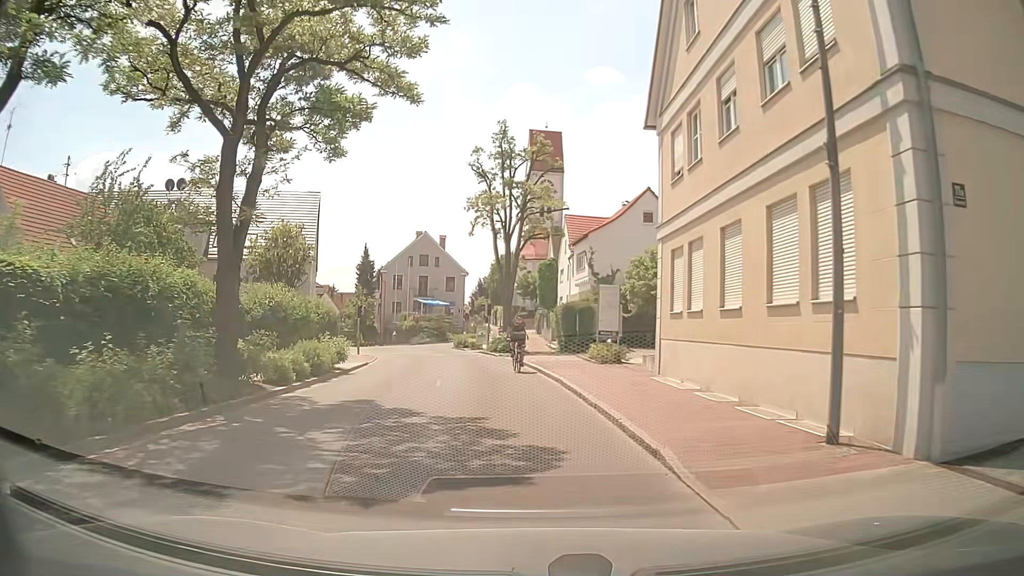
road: tertiary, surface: asphalt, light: Day
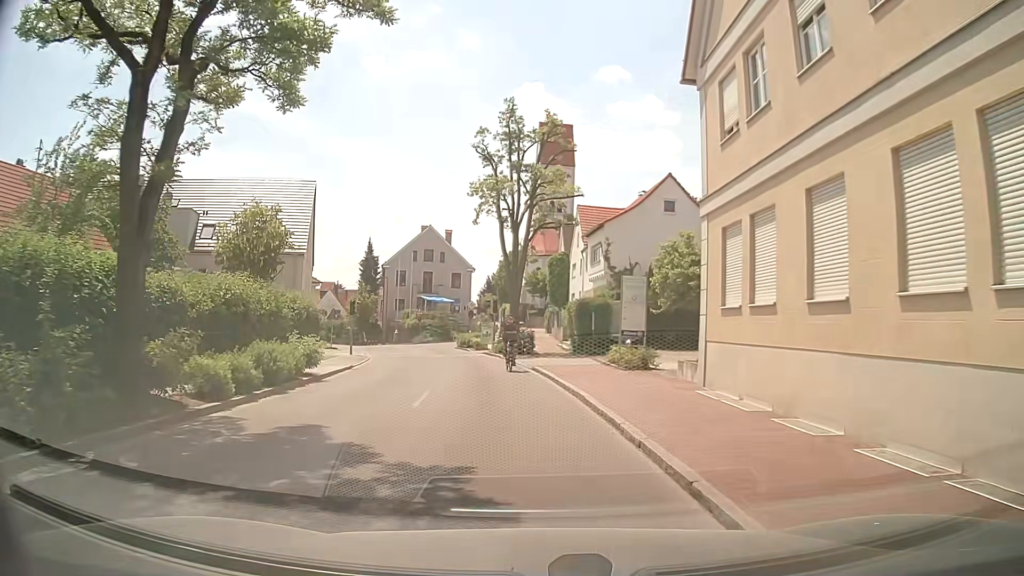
(0.0, +3.7) m; -1°
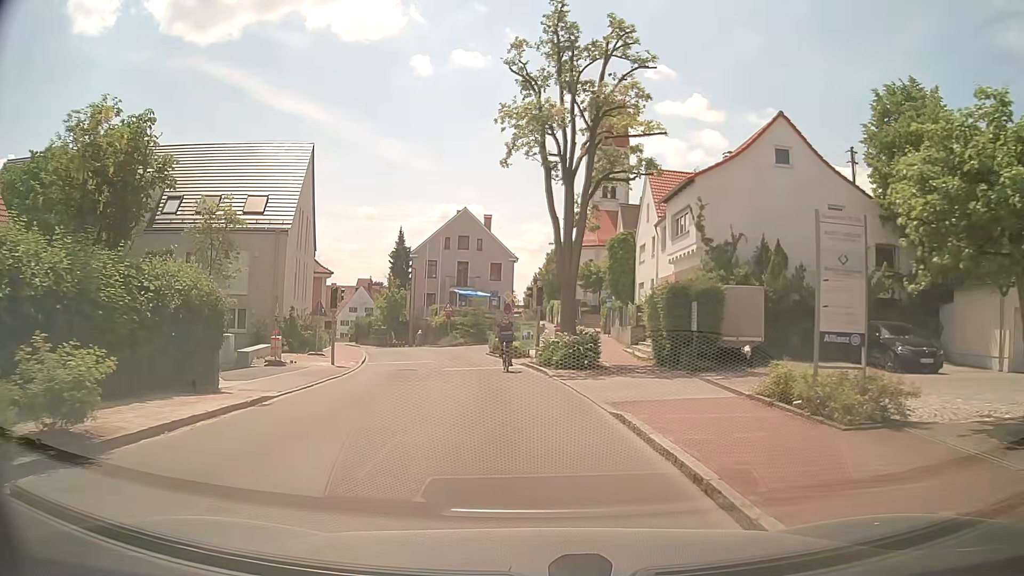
(-0.4, +11.6) m; -3°
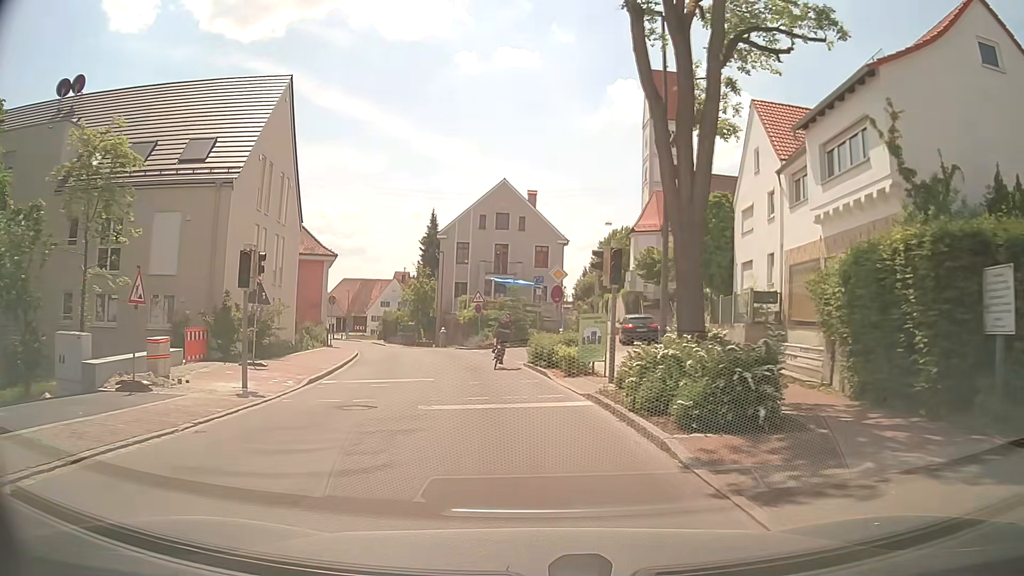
(-0.5, +12.0) m; -5°
(0, +10) (-1, +20) (-3, +30) (-5, +40) (-8, +49) (-11, +59) (-14, +68) (-18, +78) (-21, +87) (-25, +96) m
